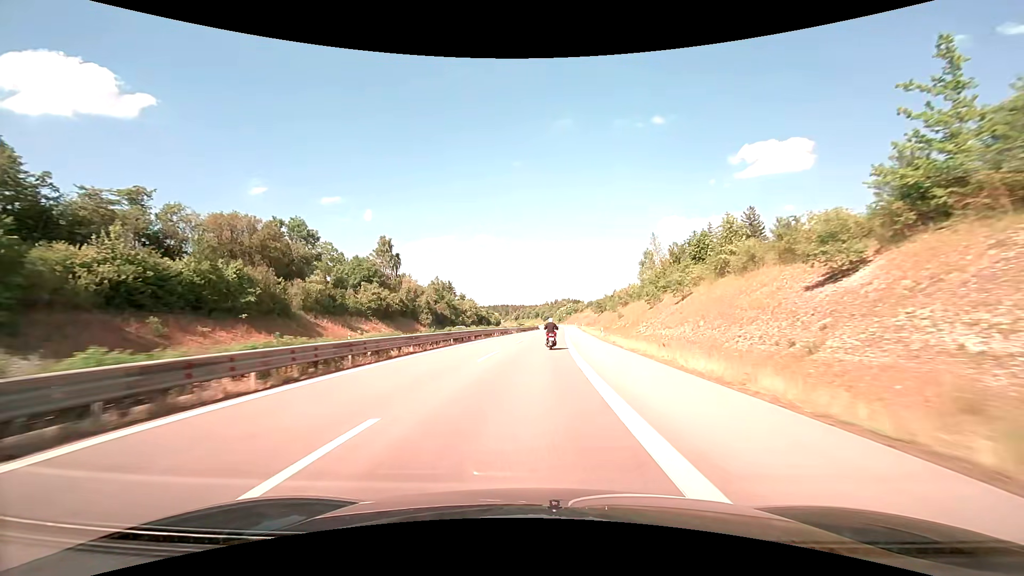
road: trunk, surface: asphalt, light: Day
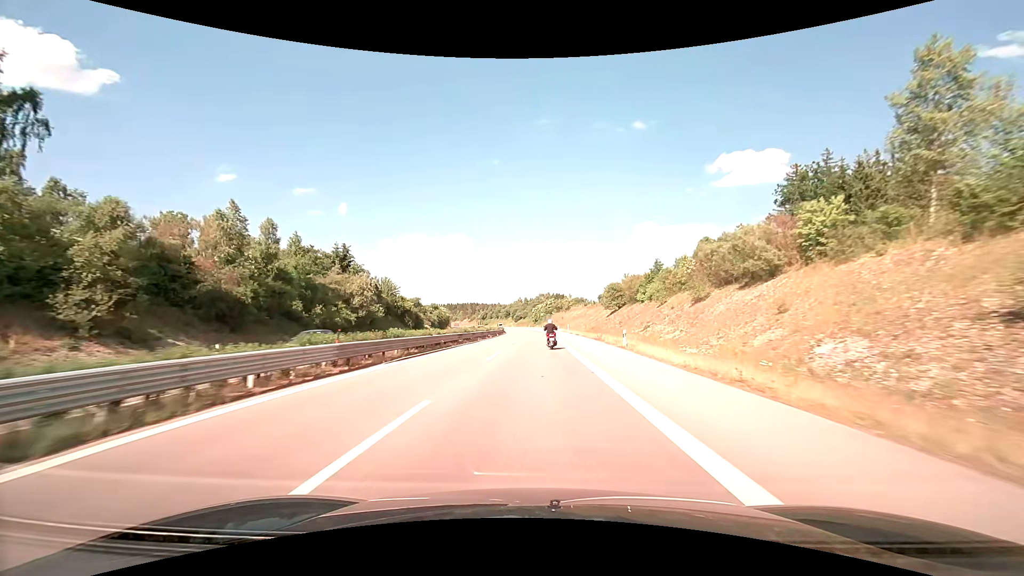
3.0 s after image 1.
(+2.0, +68.2) m; +3°
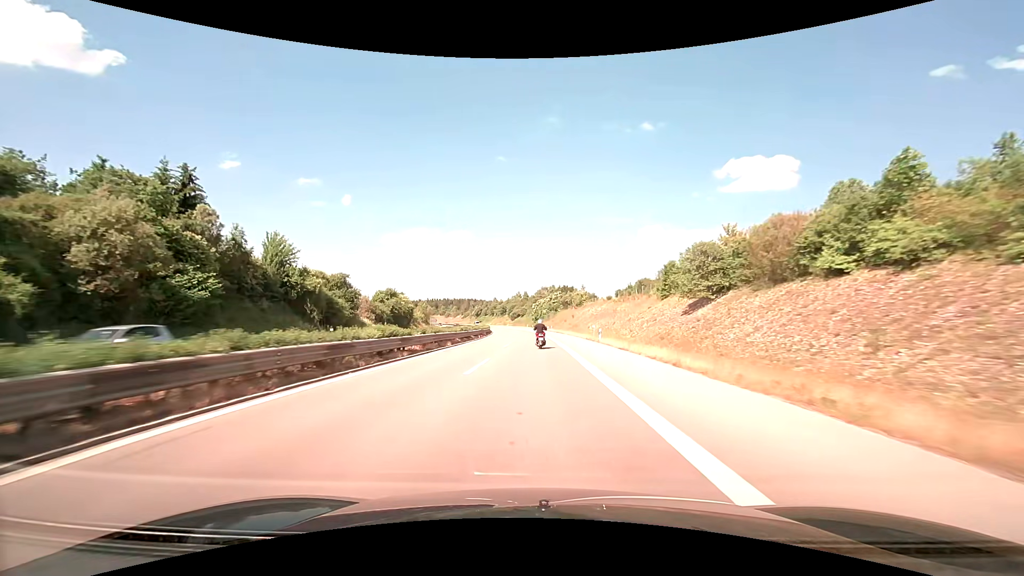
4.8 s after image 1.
(+0.1, +40.9) m; 0°
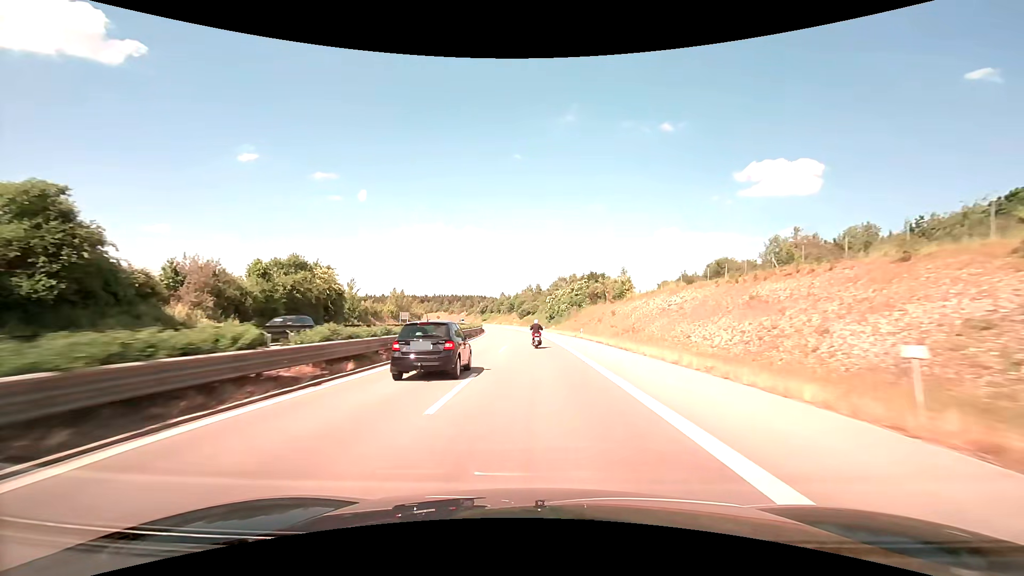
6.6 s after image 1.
(-0.5, +41.1) m; -2°
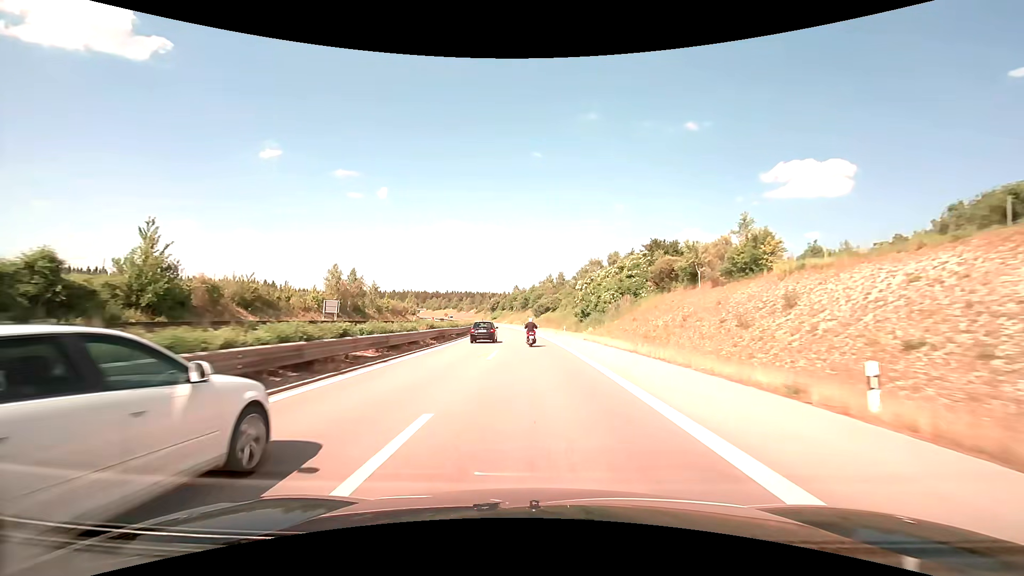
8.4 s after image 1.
(-0.6, +41.5) m; -2°
